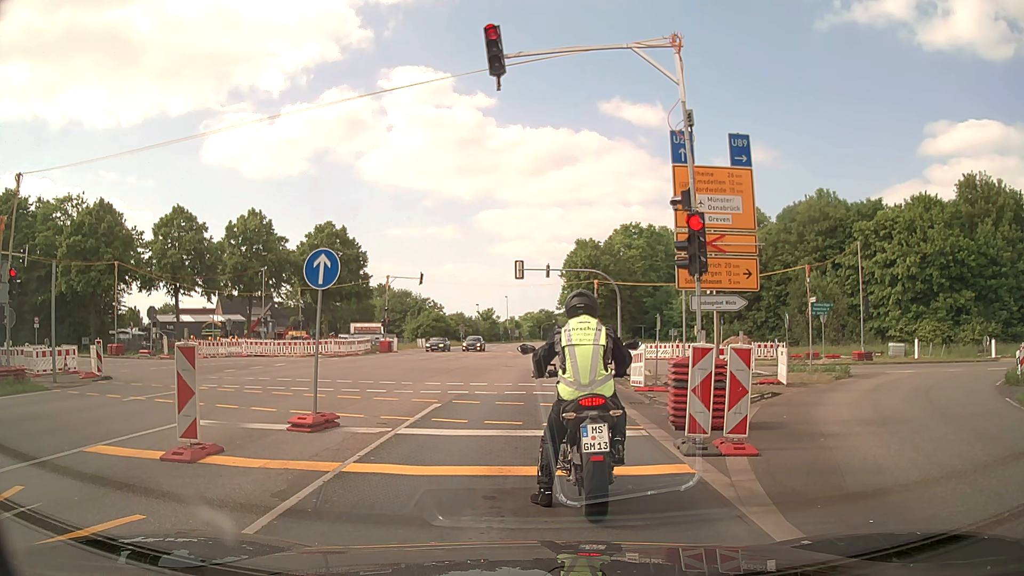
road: primary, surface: asphalt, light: Day
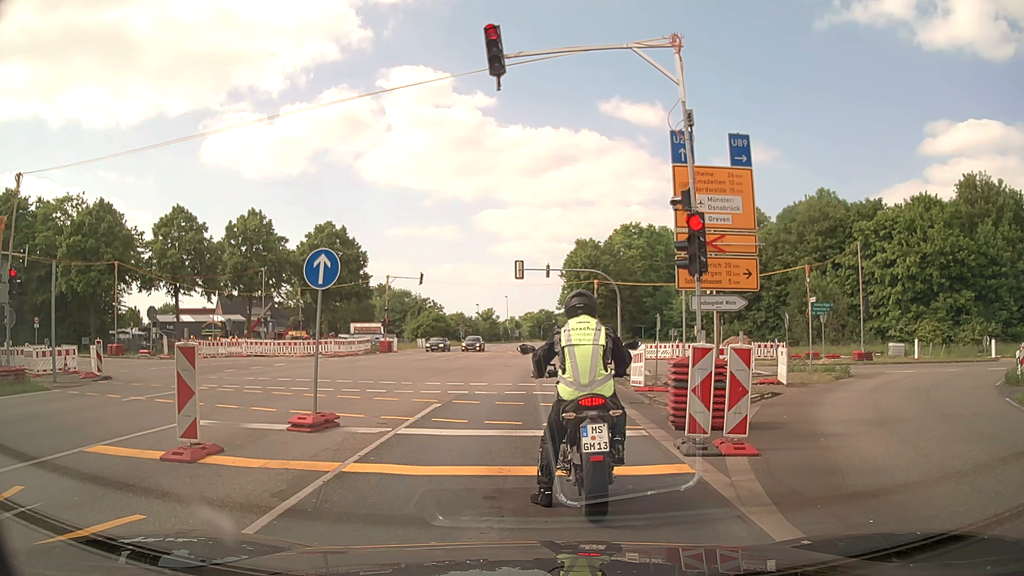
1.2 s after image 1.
(0.0, 0.0) m; 0°
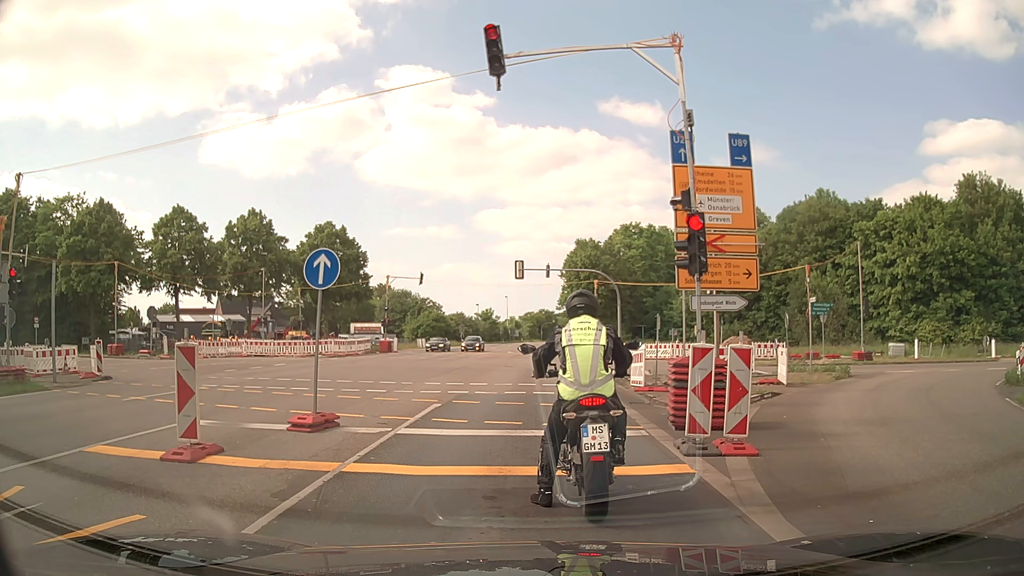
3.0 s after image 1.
(0.0, 0.0) m; 0°
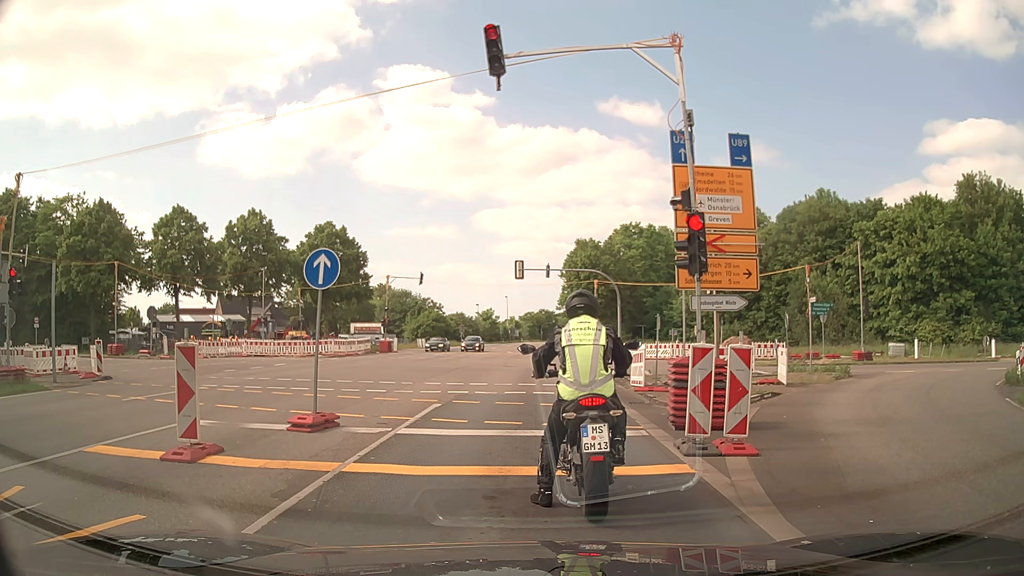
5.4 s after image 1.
(0.0, 0.0) m; 0°
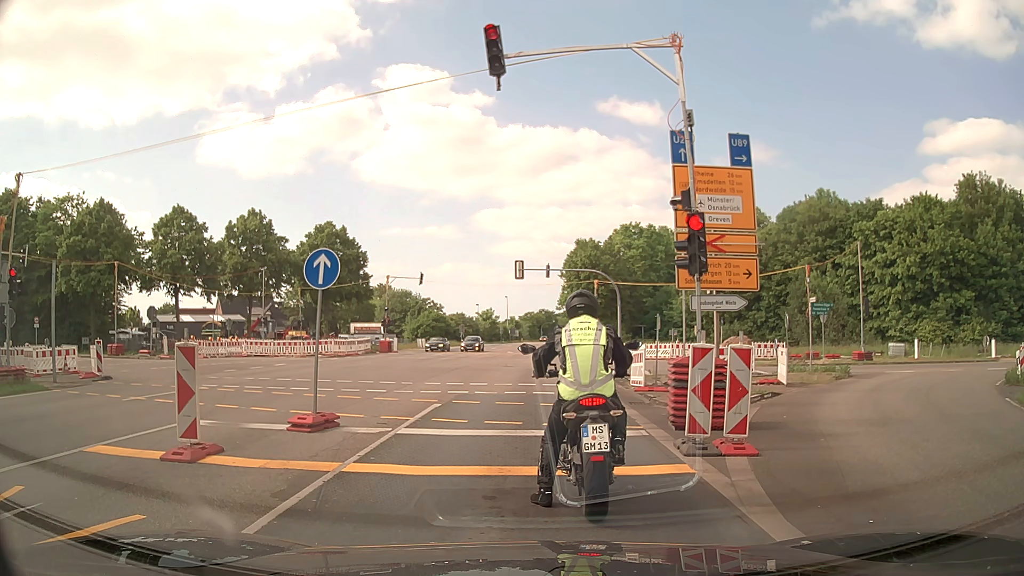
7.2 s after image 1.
(0.0, 0.0) m; 0°
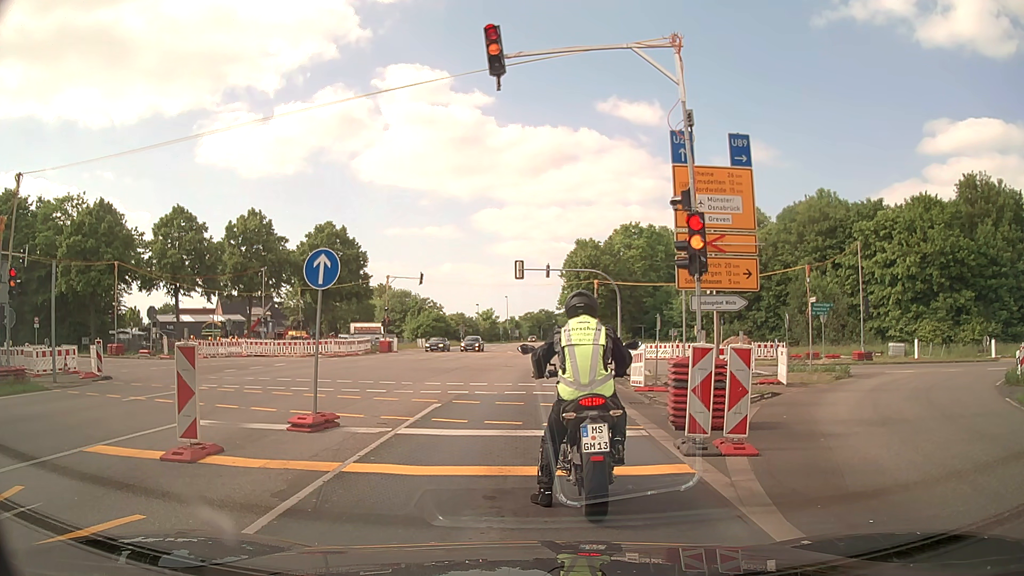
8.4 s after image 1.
(0.0, 0.0) m; 0°
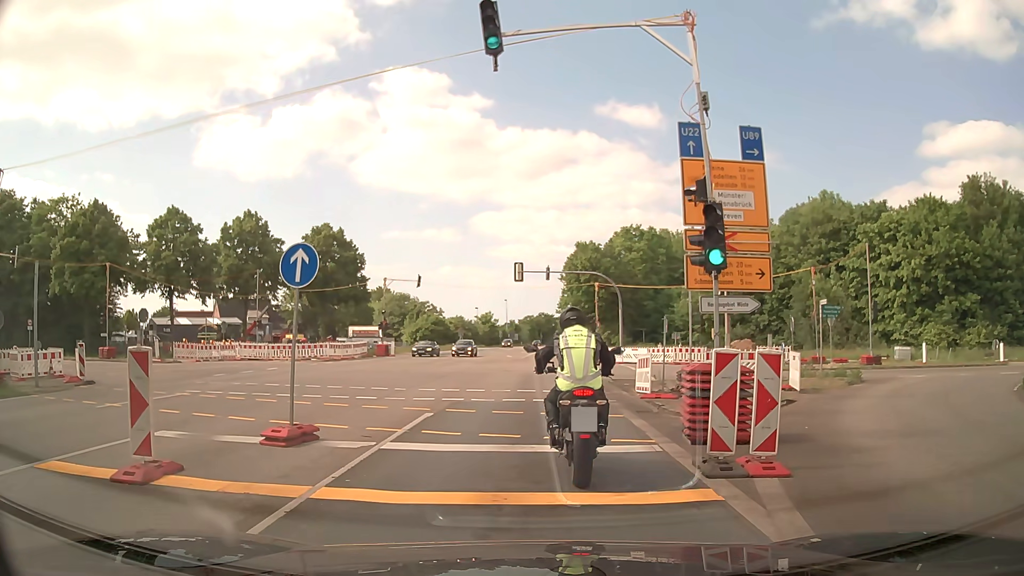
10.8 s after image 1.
(0.0, +1.0) m; -2°
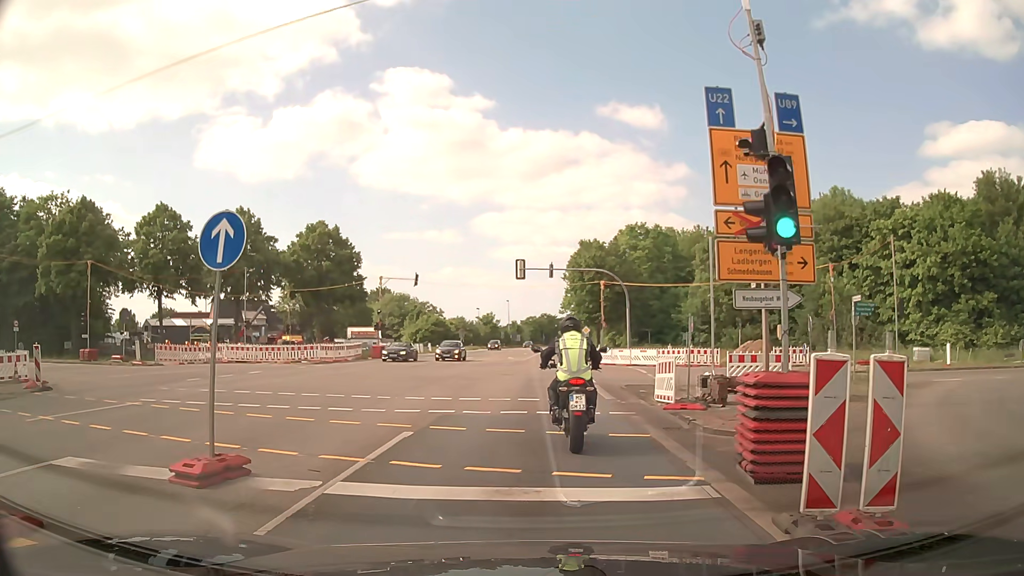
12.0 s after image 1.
(+0.1, +2.6) m; +2°
